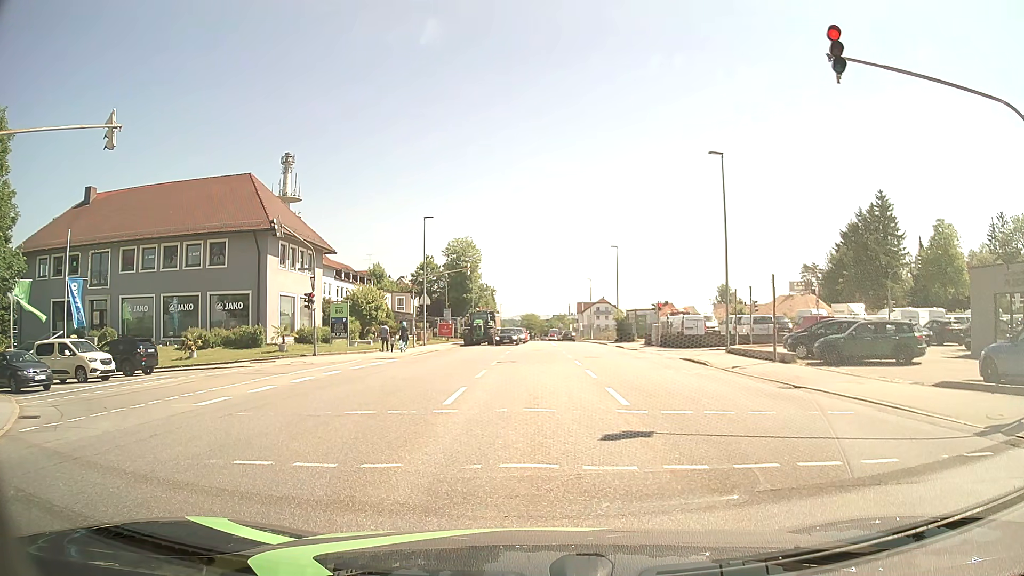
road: tertiary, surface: asphalt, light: Day
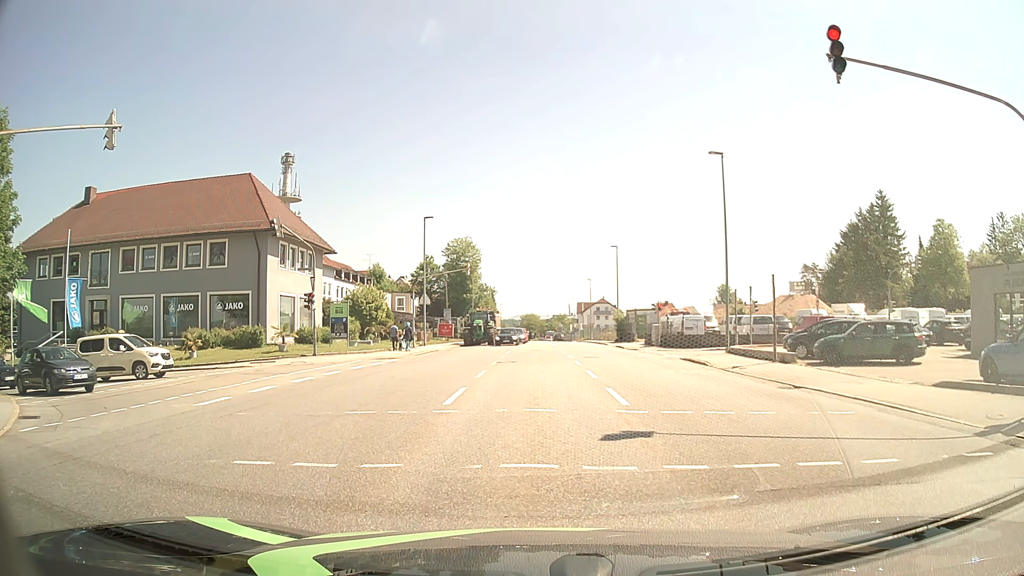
(0.0, 0.0) m; 0°
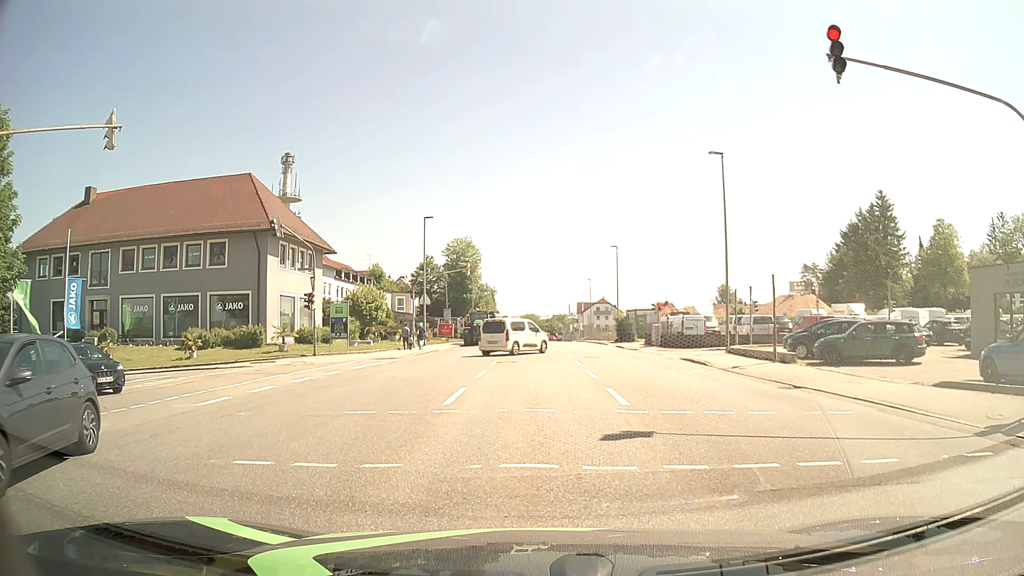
(0.0, 0.0) m; 0°
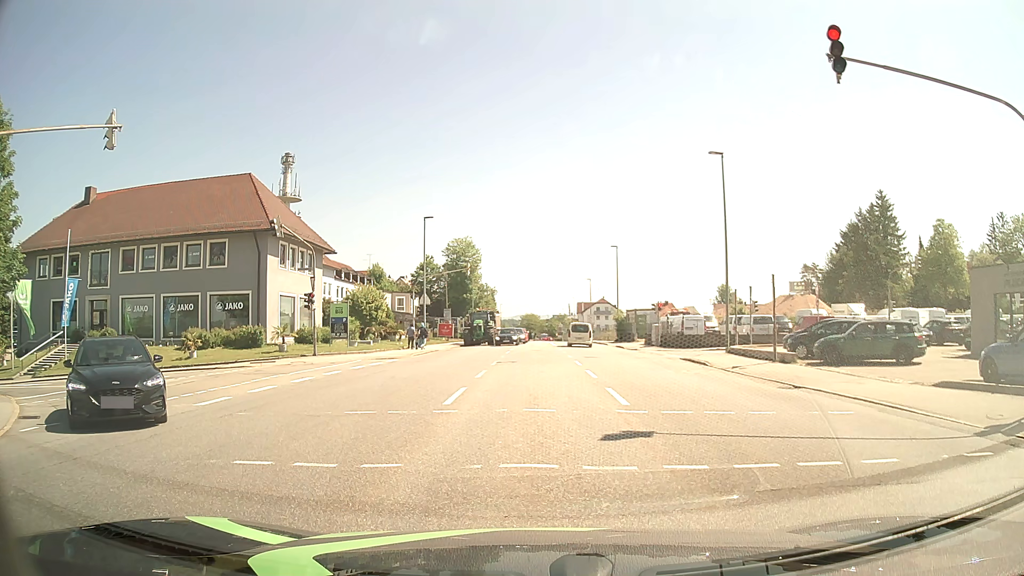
(0.0, 0.0) m; 0°
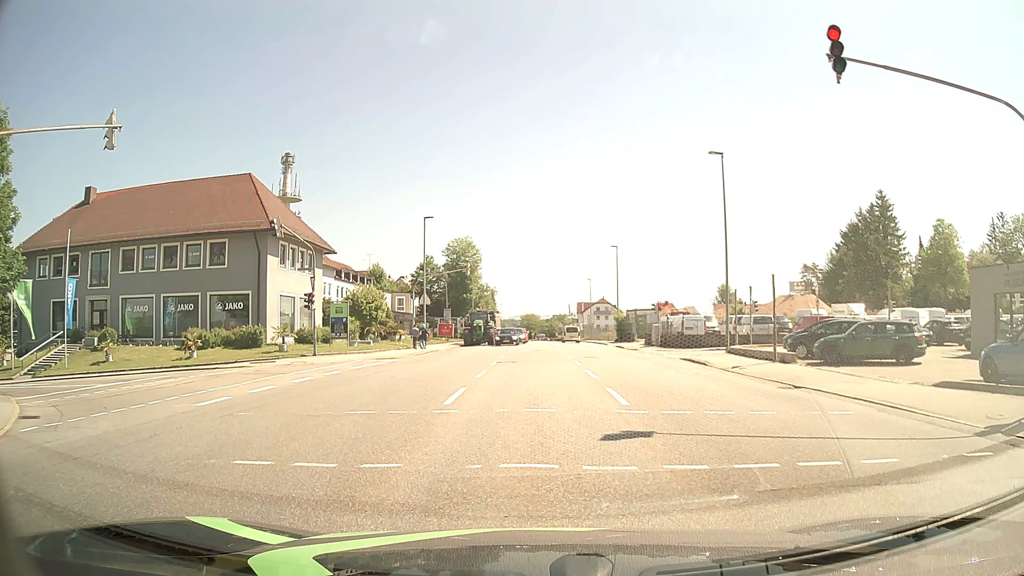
(0.0, 0.0) m; 0°
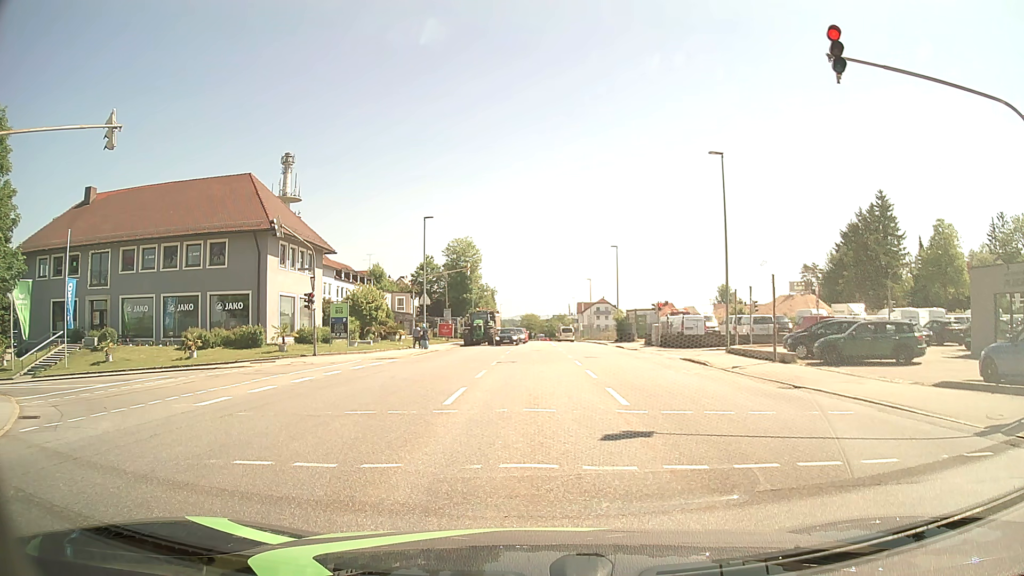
(0.0, 0.0) m; 0°
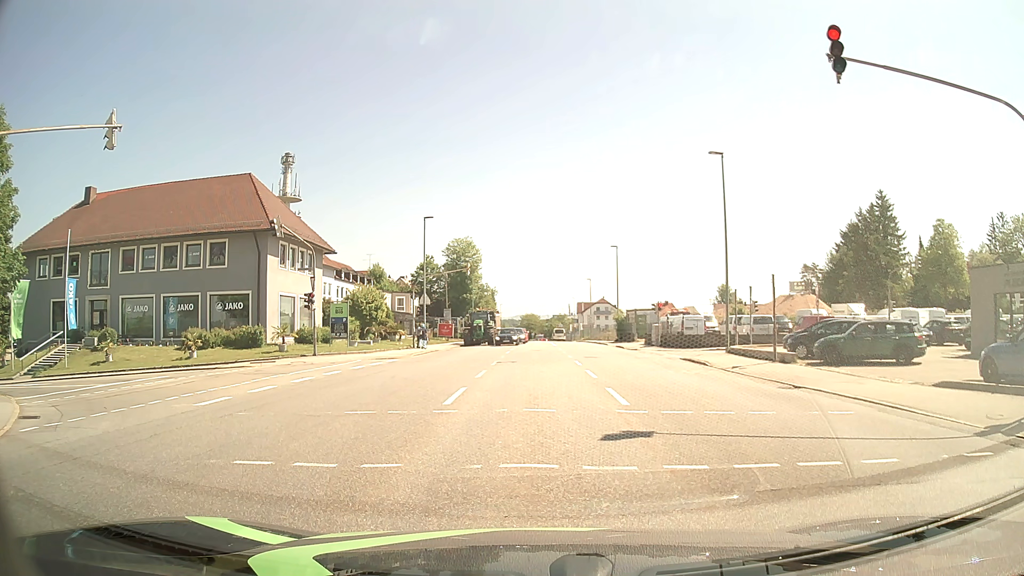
(0.0, 0.0) m; 0°
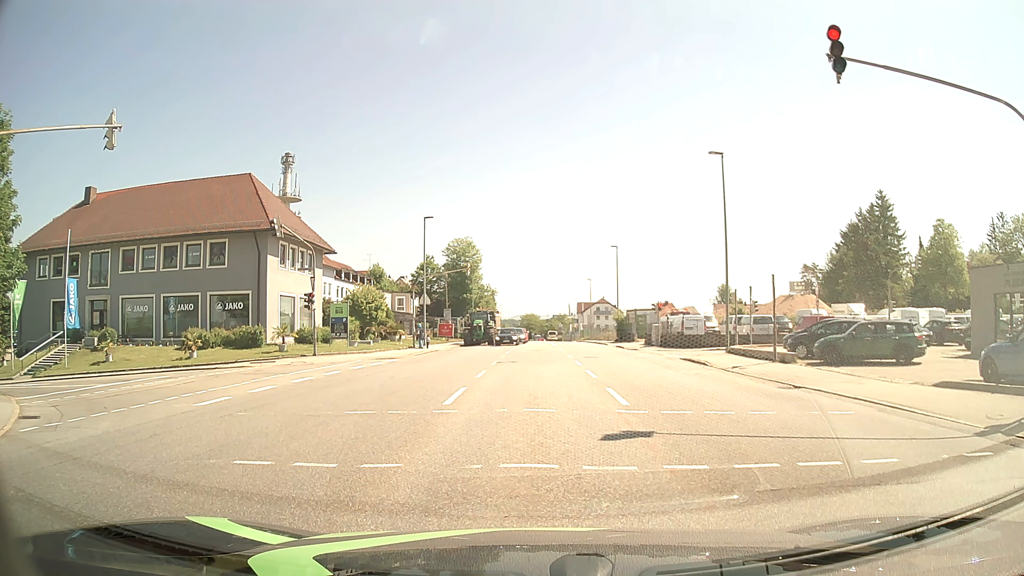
(0.0, 0.0) m; 0°
